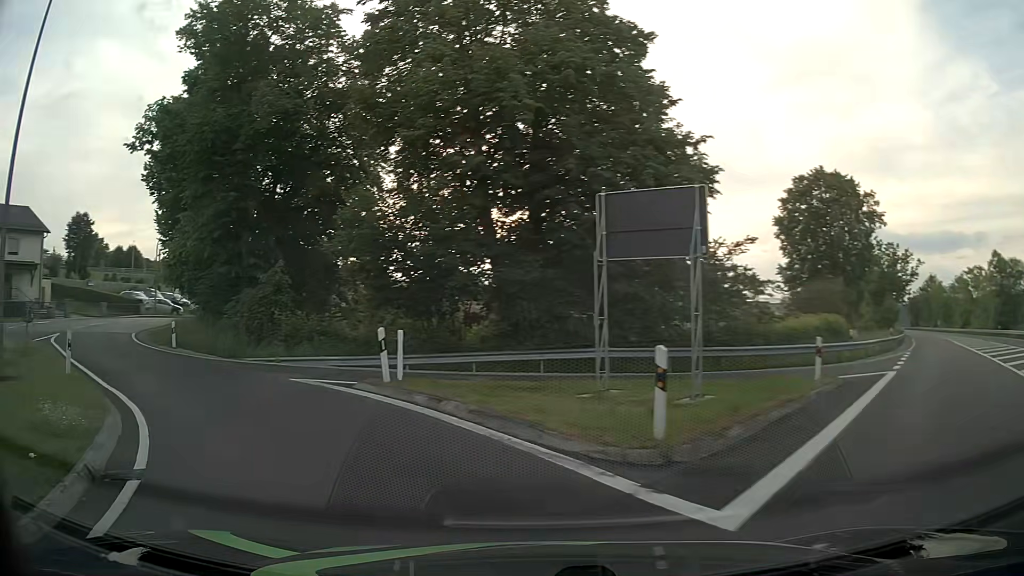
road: unclassified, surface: asphalt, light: Day
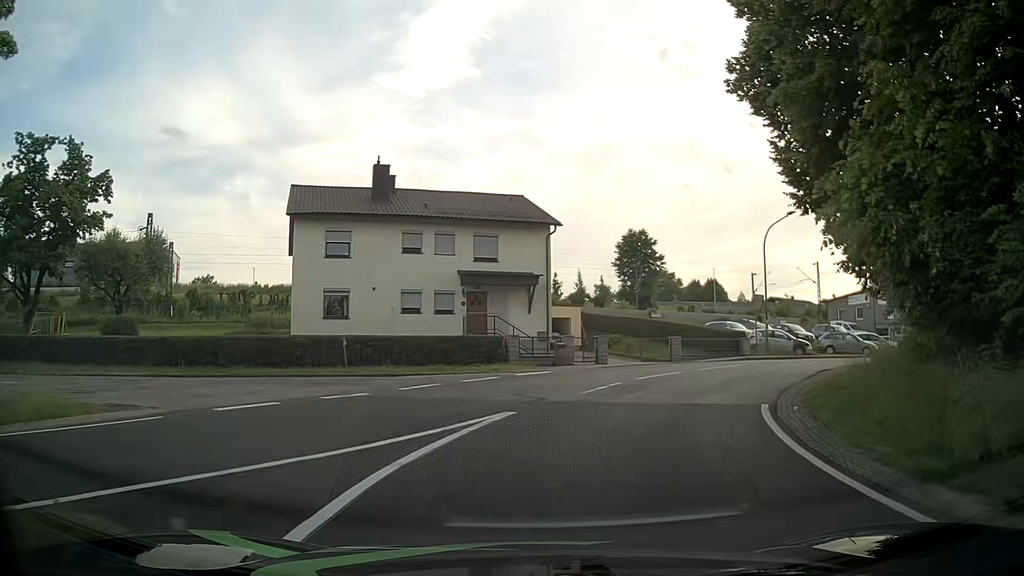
(-12.6, +18.9) m; -51°
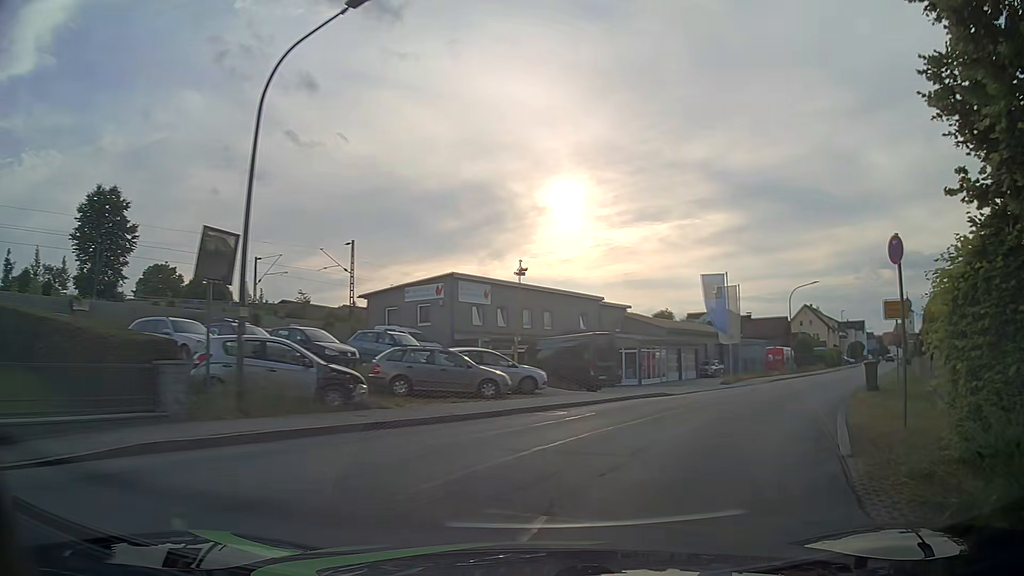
(+7.2, +23.2) m; +39°
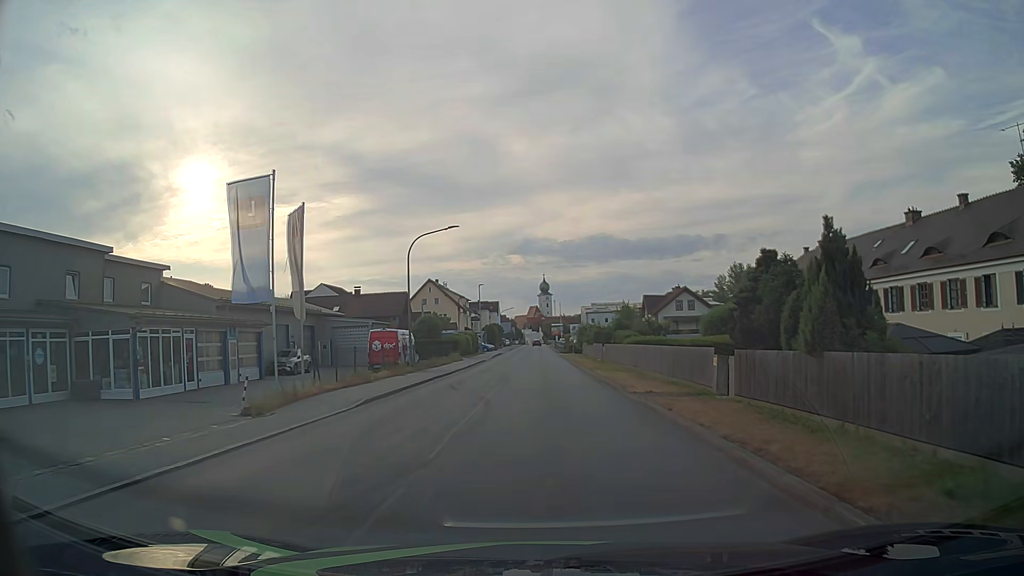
(+7.5, +20.1) m; +34°
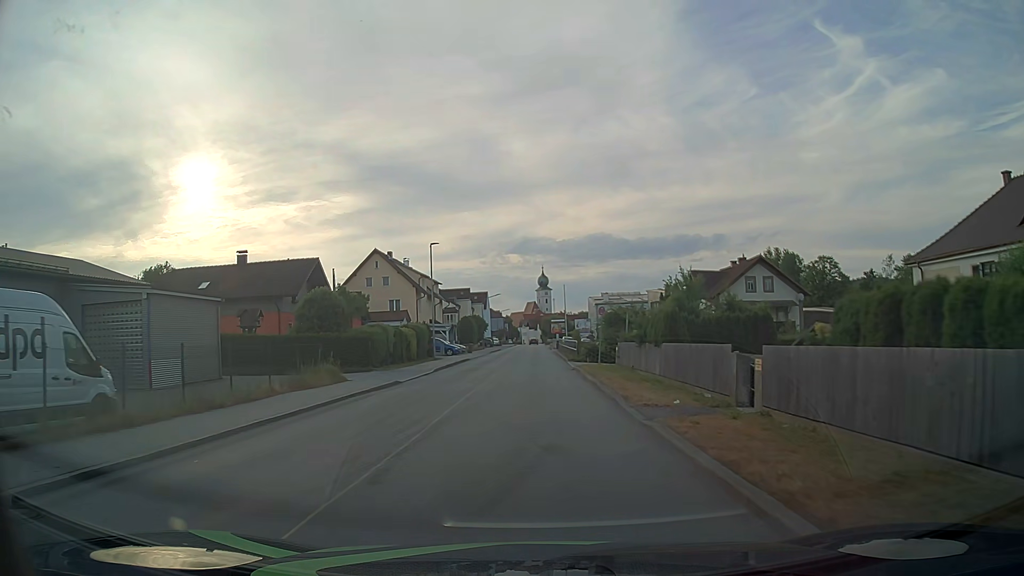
(+0.8, +32.7) m; +1°
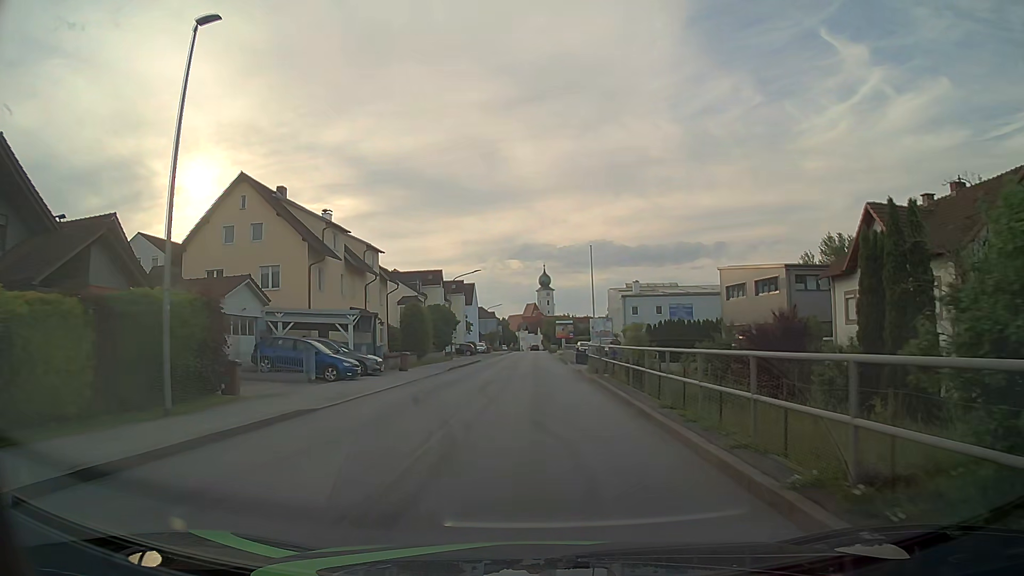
(-0.3, +35.2) m; 0°
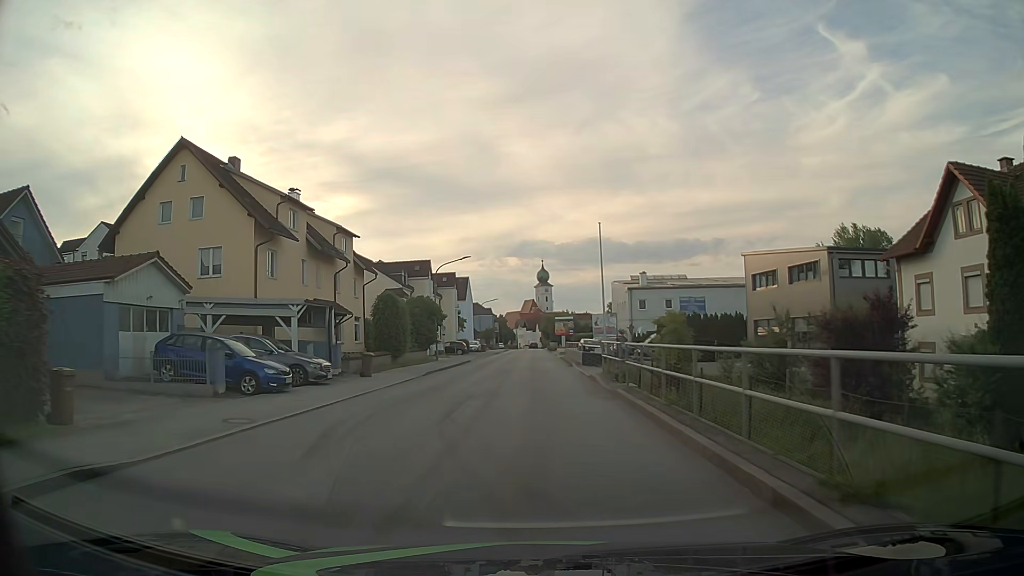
(0.0, +7.2) m; 0°
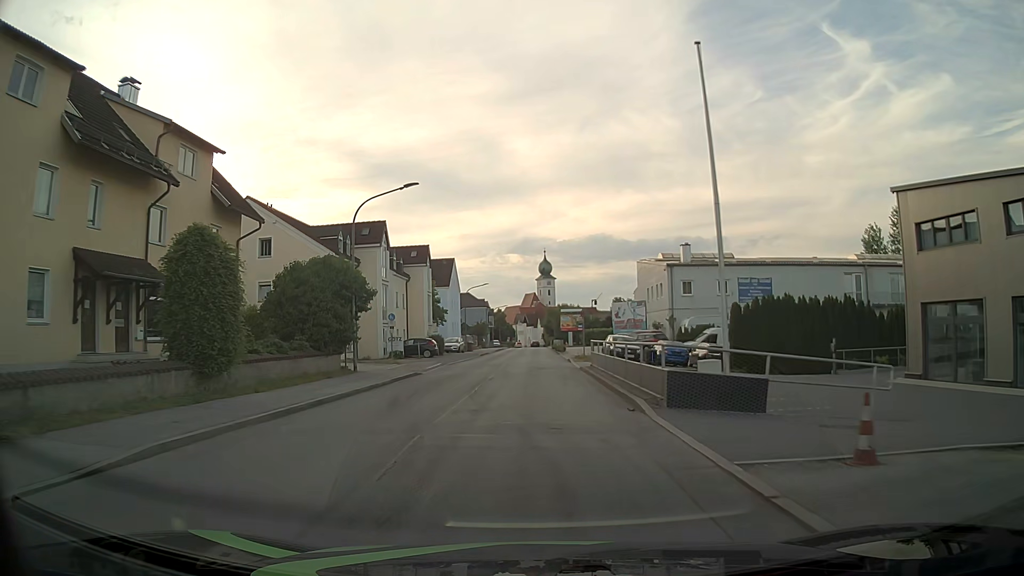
(0.0, +22.0) m; 0°
(0, +10) (0, +20) (0, +30) (0, +40) (0, +50) (0, +60) (0, +70) (0, +80) (+1, +90) (+1, +100) m
